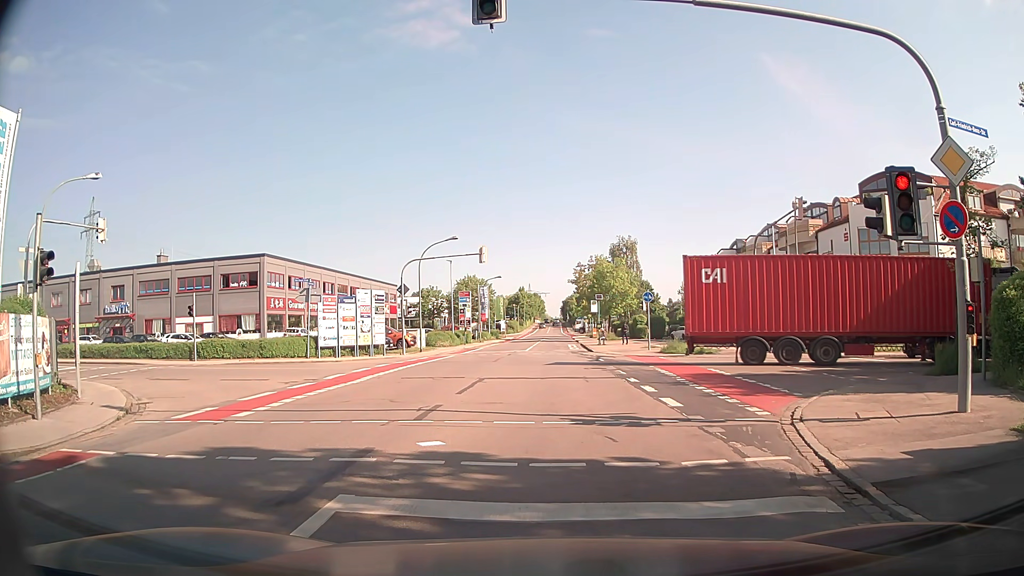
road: tertiary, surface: asphalt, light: Day
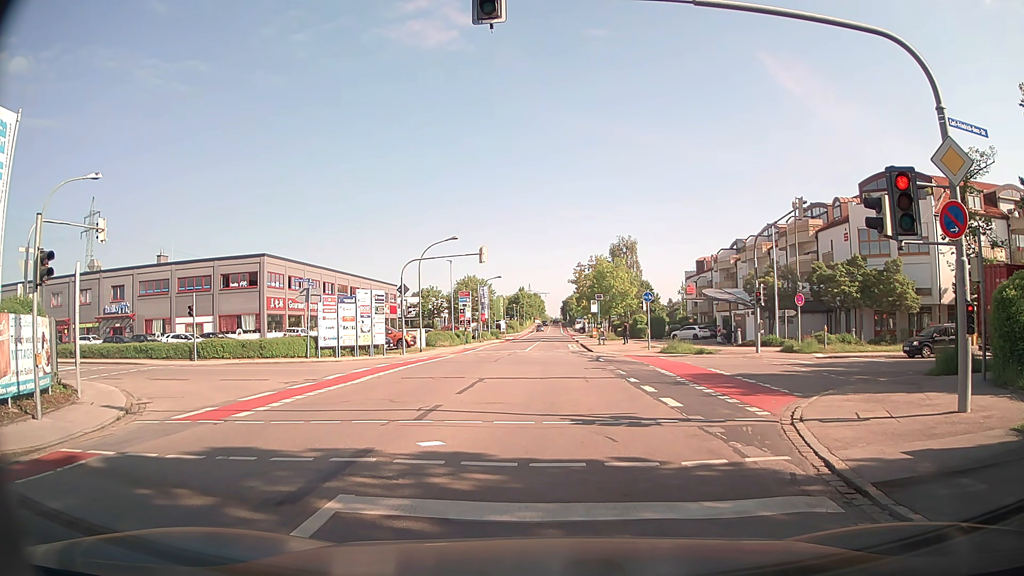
(0.0, 0.0) m; 0°
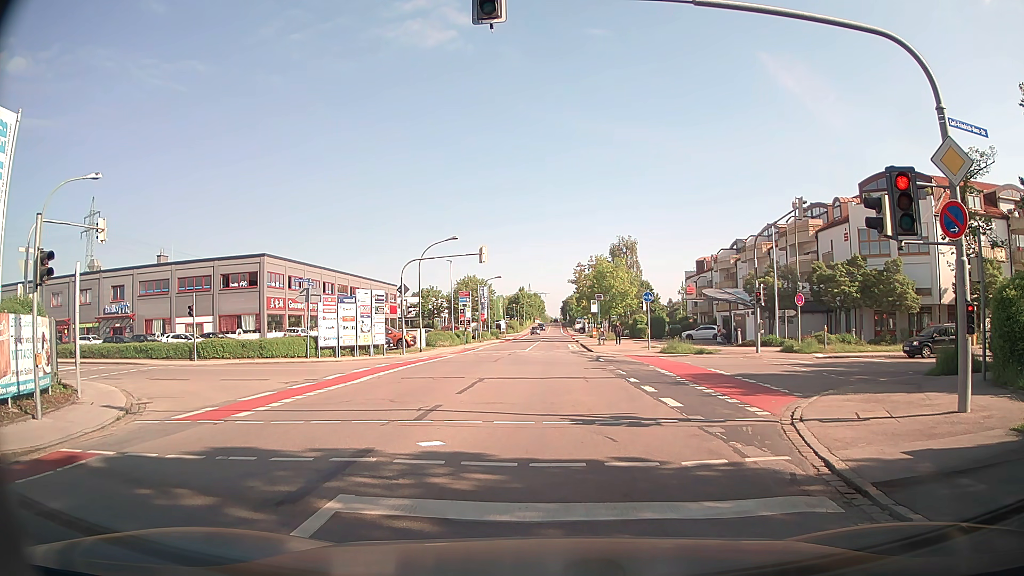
(0.0, 0.0) m; 0°
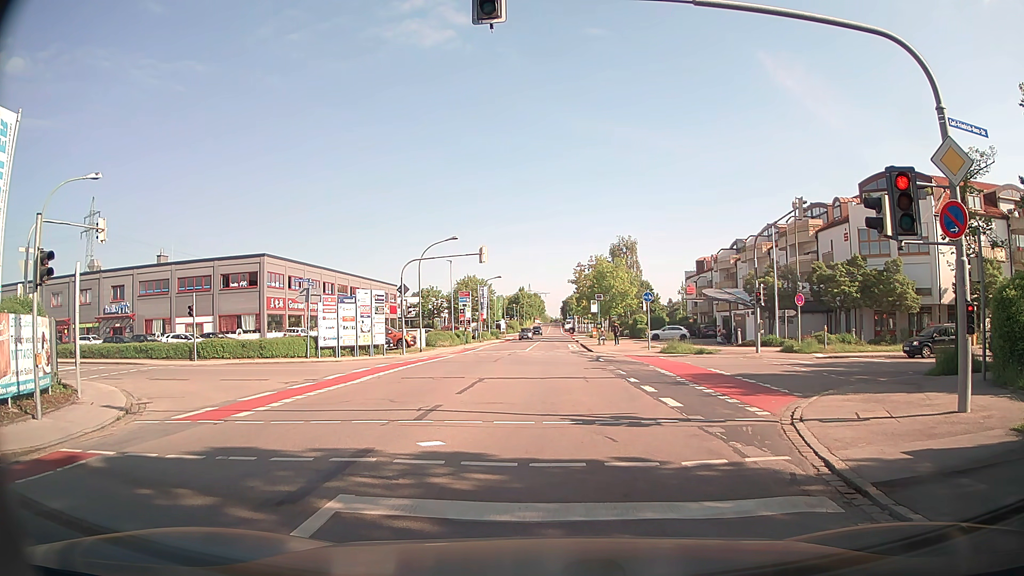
(0.0, 0.0) m; 0°
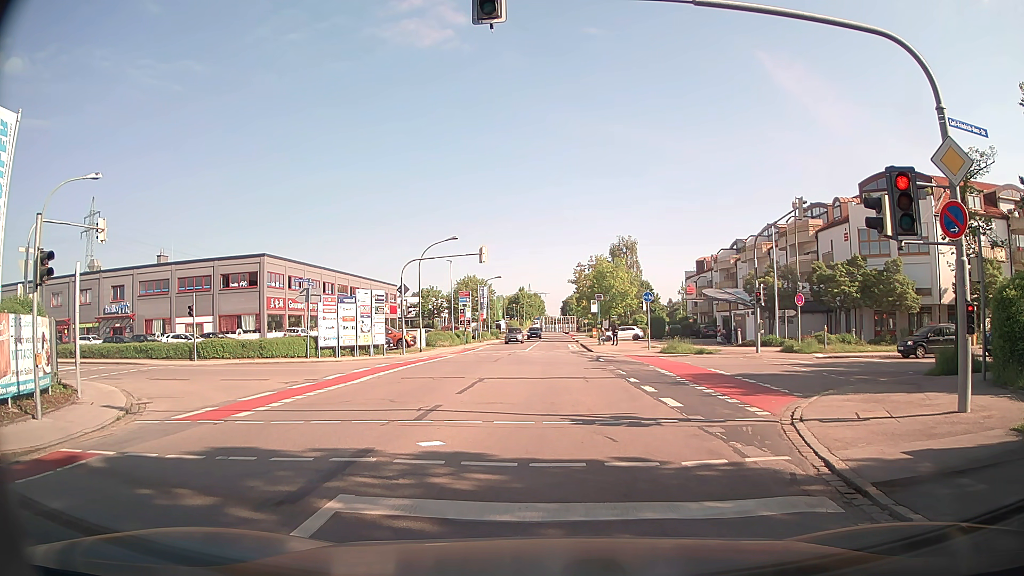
(0.0, 0.0) m; 0°
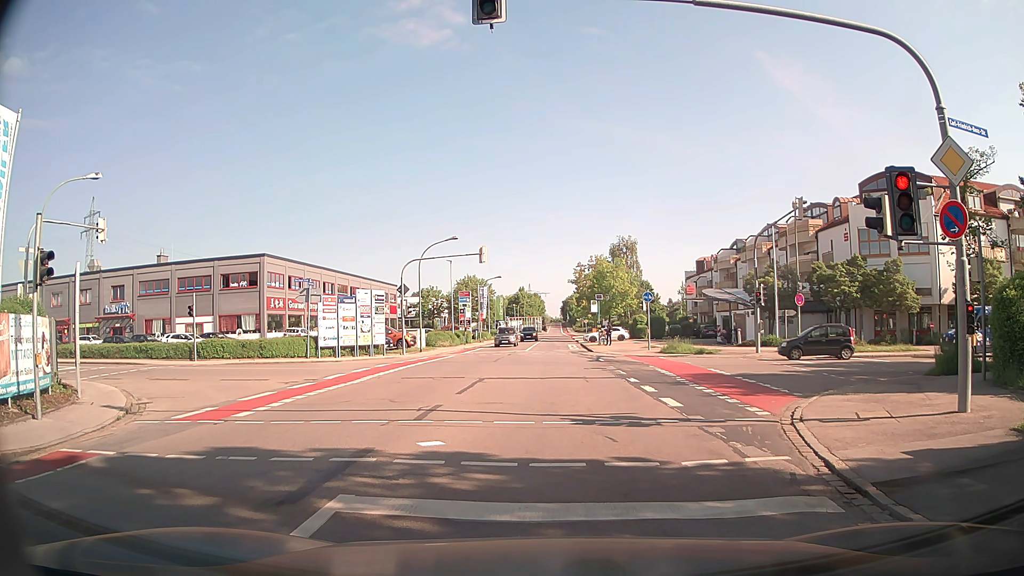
(0.0, 0.0) m; 0°
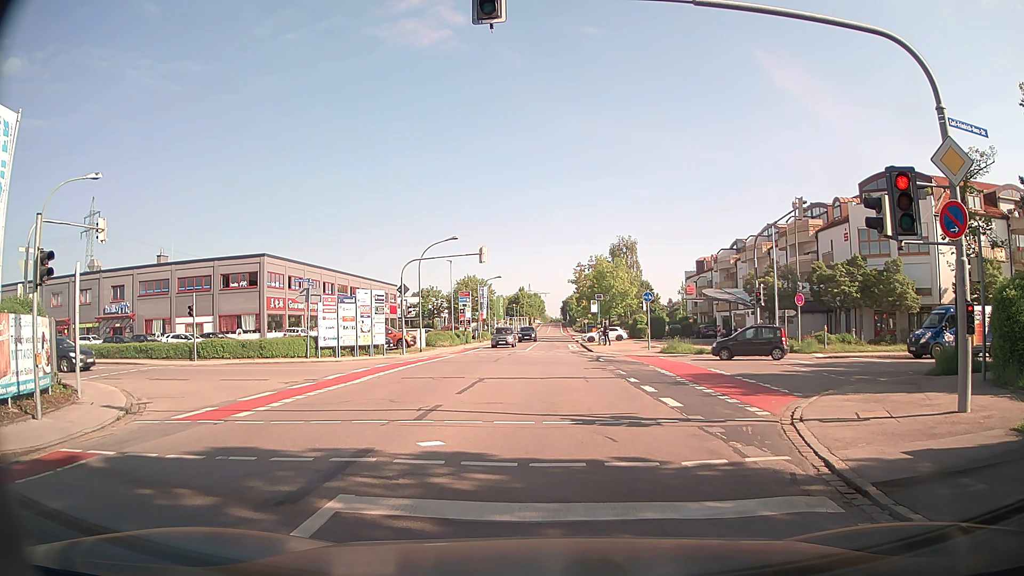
(0.0, 0.0) m; 0°
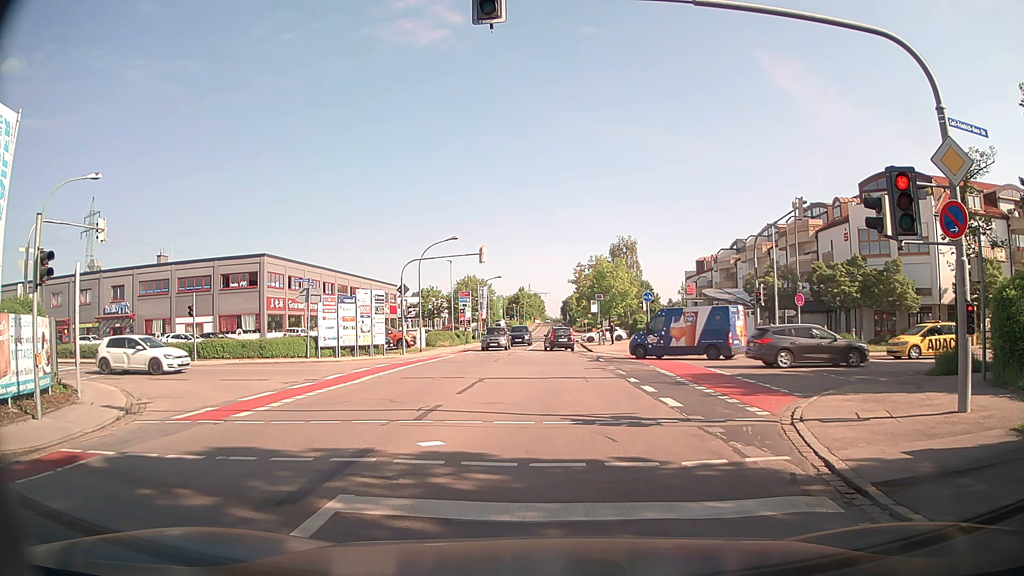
(0.0, 0.0) m; 0°
